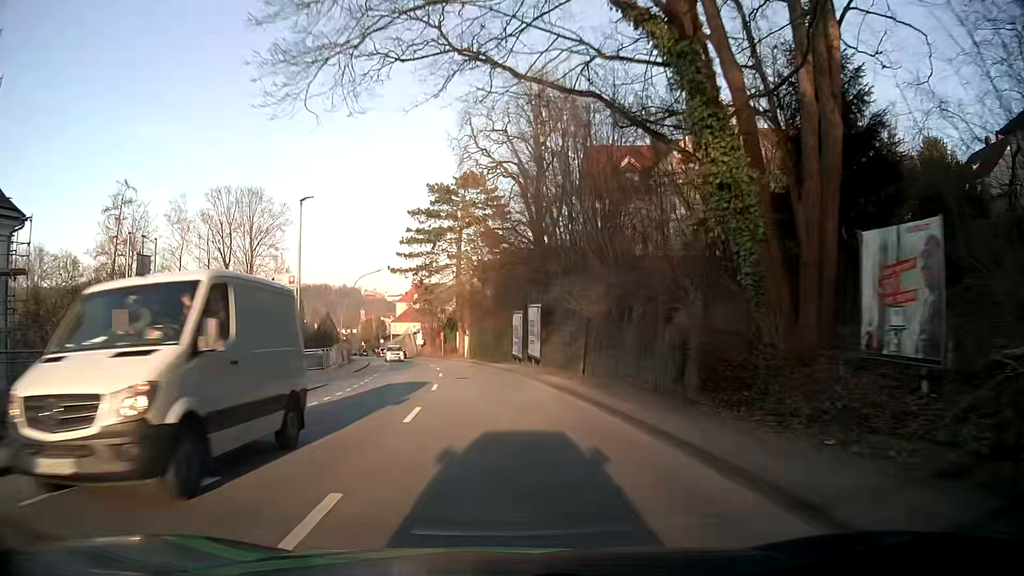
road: tertiary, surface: asphalt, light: Day
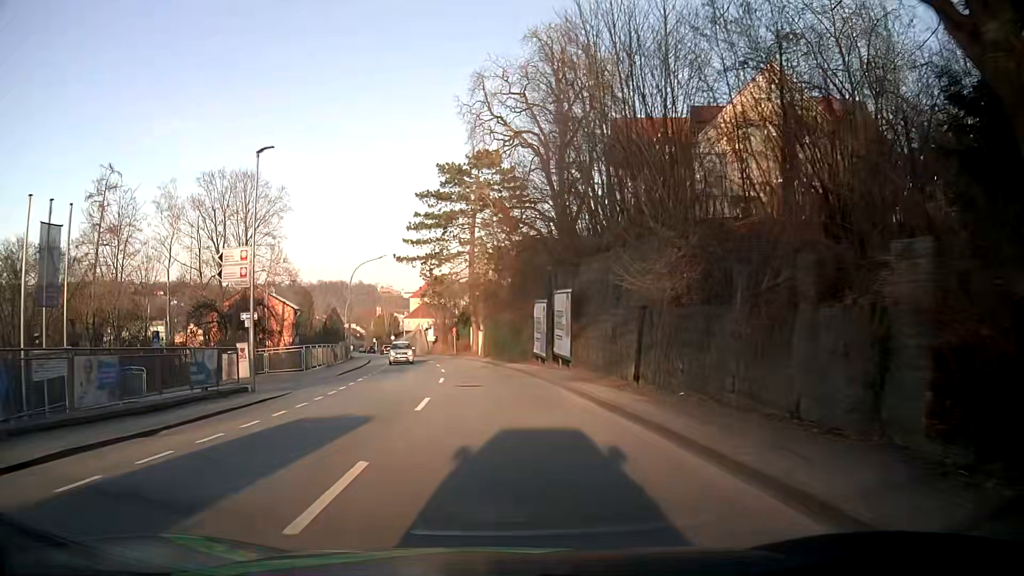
(-0.1, +7.5) m; -1°
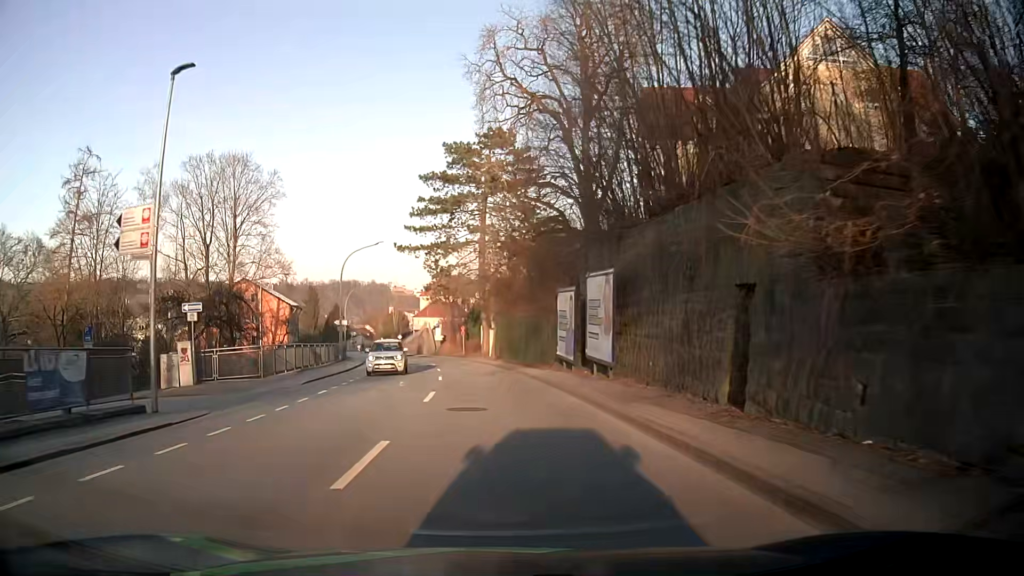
(-0.2, +7.5) m; -2°
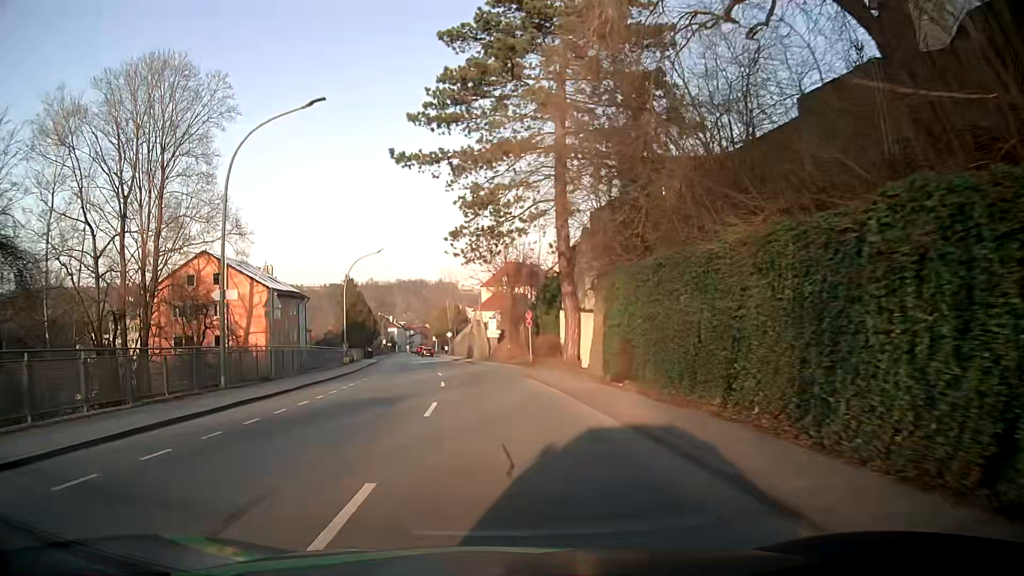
(-1.1, +29.8) m; -5°
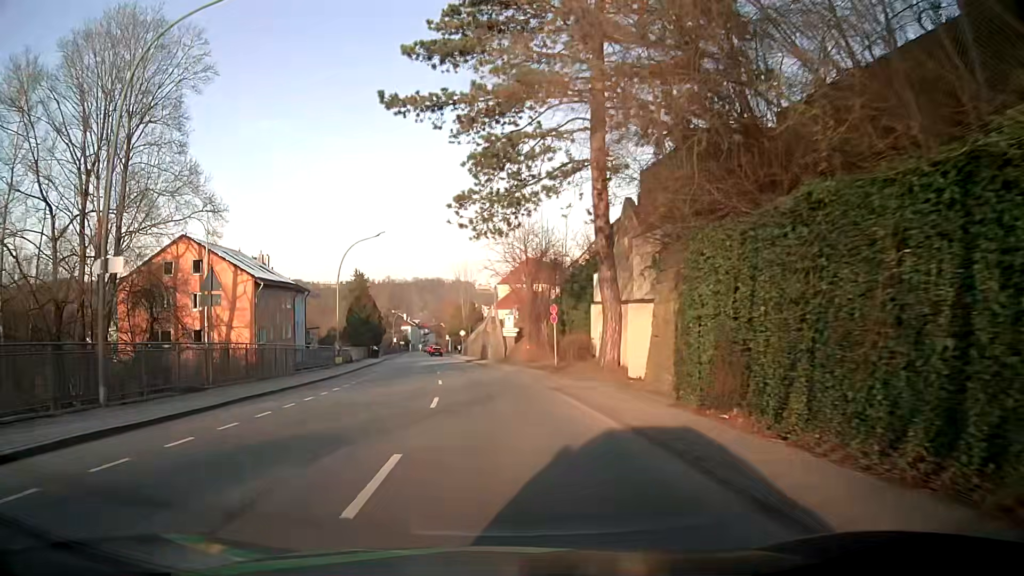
(-0.1, +7.4) m; -1°
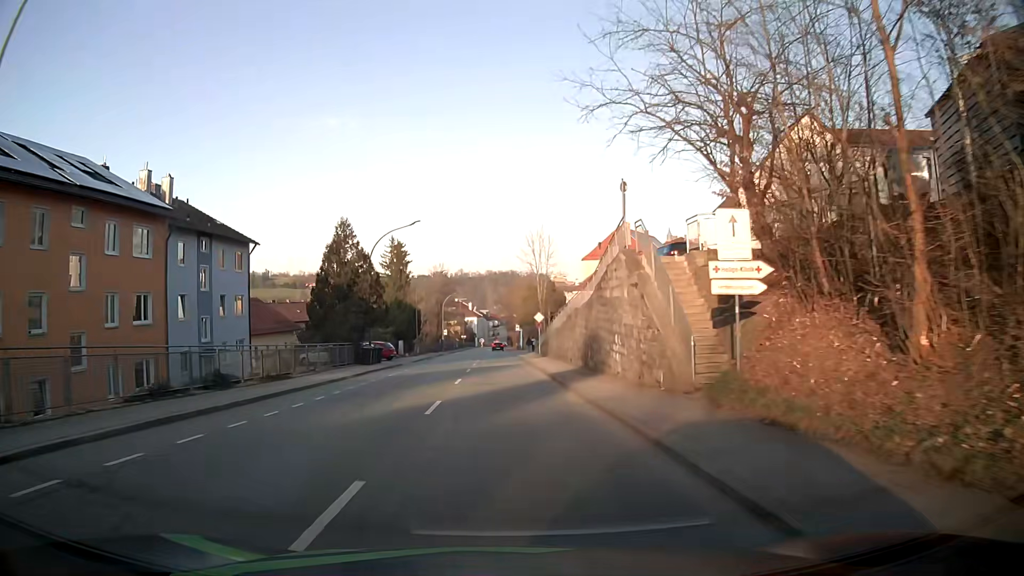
(-2.5, +37.9) m; -6°
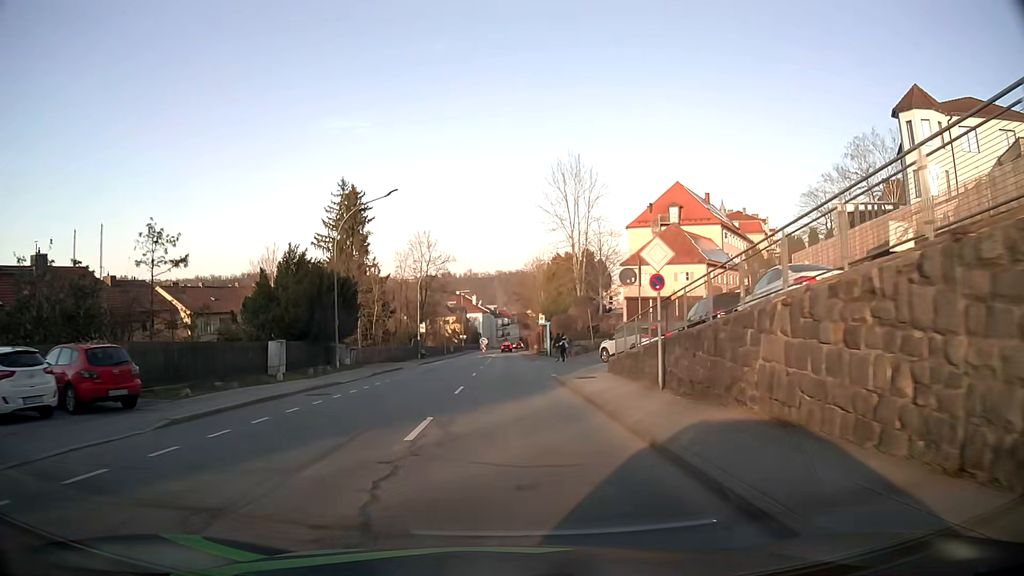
(-0.6, +39.2) m; -1°
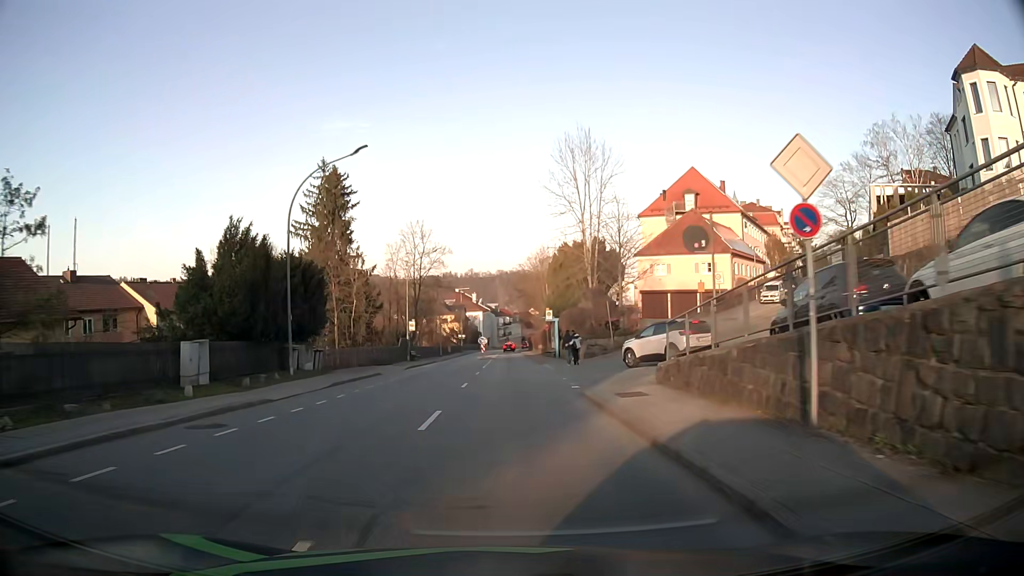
(0.0, +7.9) m; 0°
(0, +10) (0, +20) (0, +30) (0, +40) (0, +50) (0, +60) (0, +70) (0, +80) (0, +90) (0, +100) m
